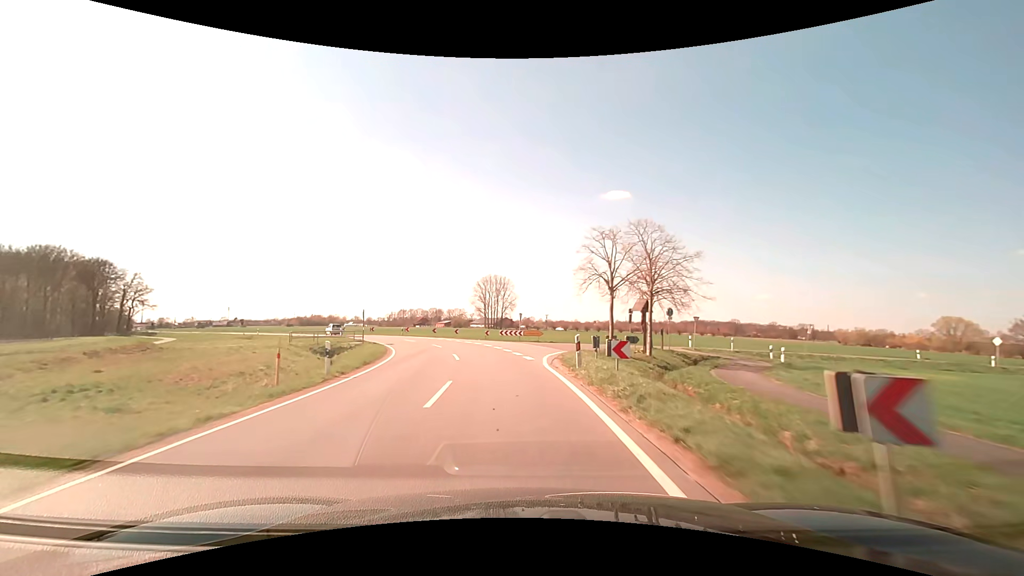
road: secondary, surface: asphalt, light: Day
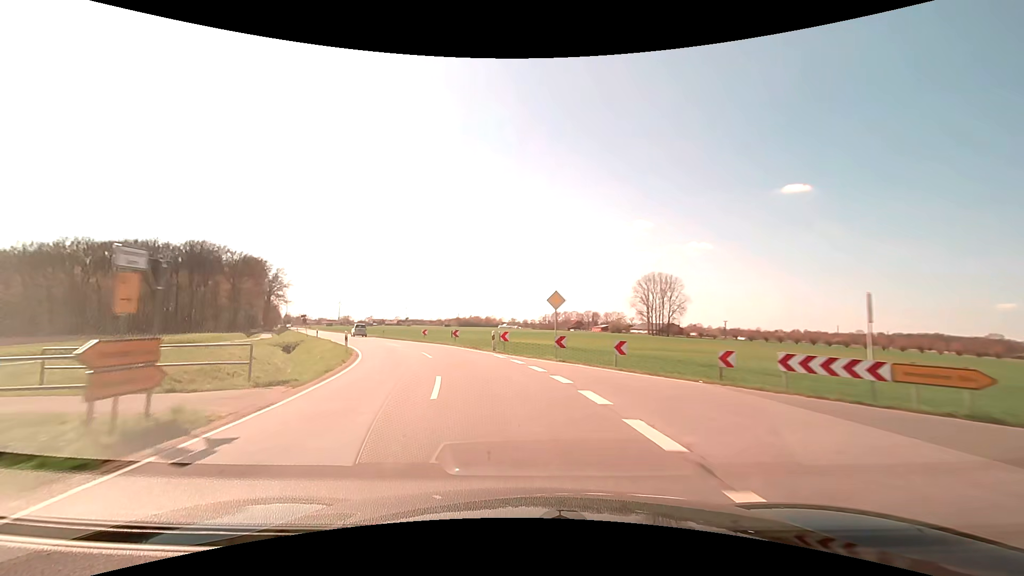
(-4.5, +34.8) m; -18°
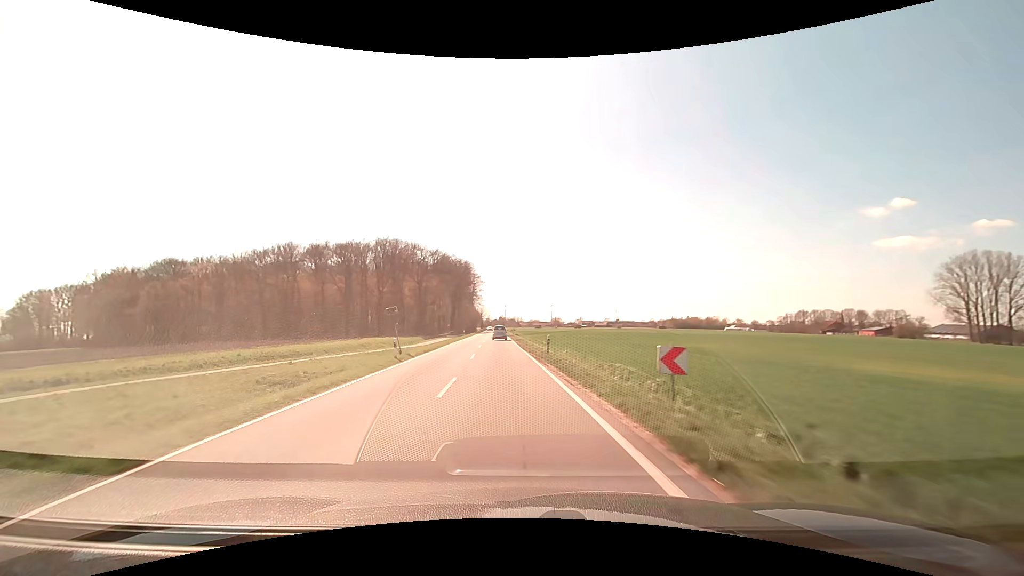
(-7.1, +35.2) m; -23°
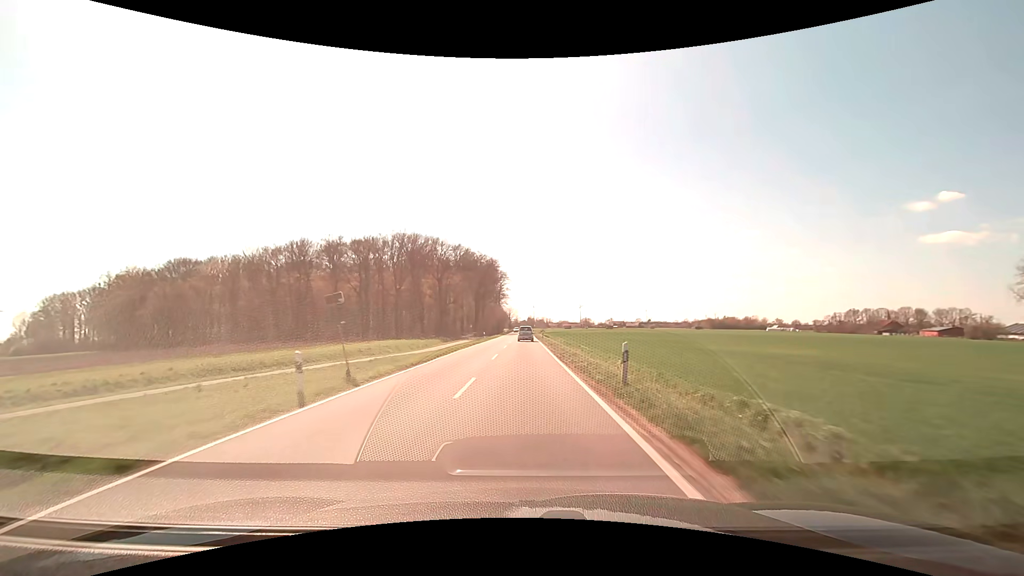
(-0.4, +12.6) m; -4°
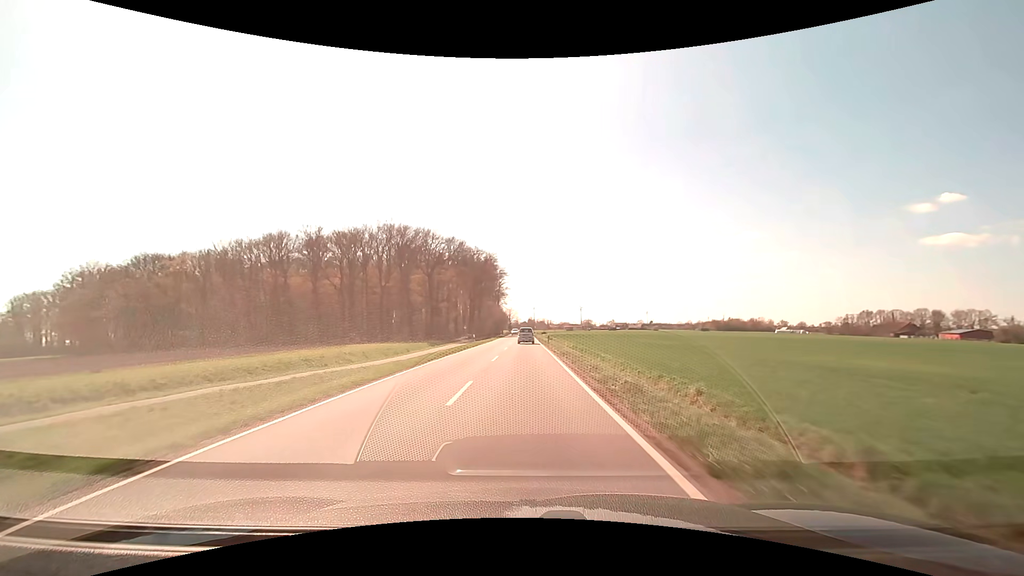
(0.0, +13.1) m; 0°
